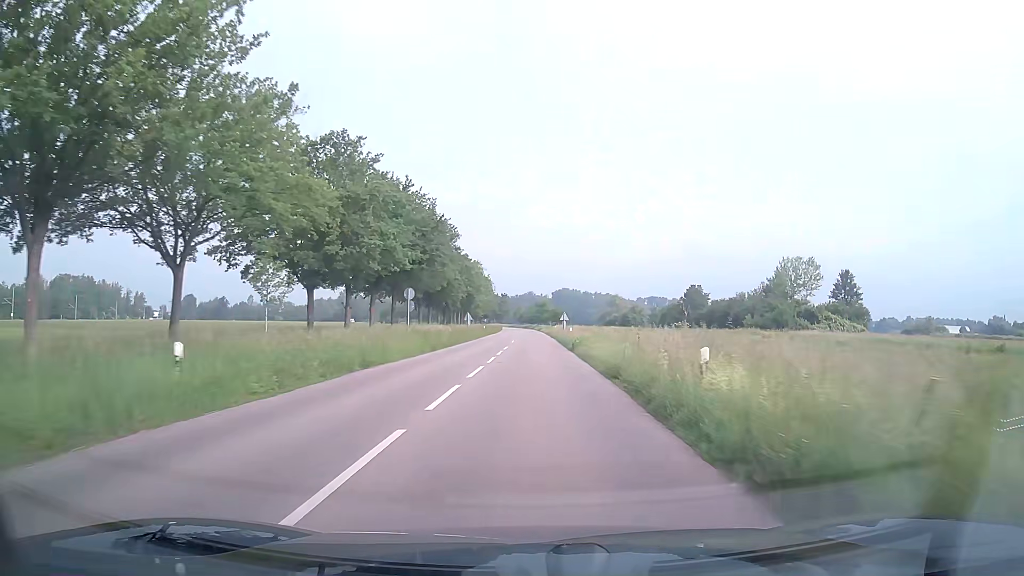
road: secondary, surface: asphalt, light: Day
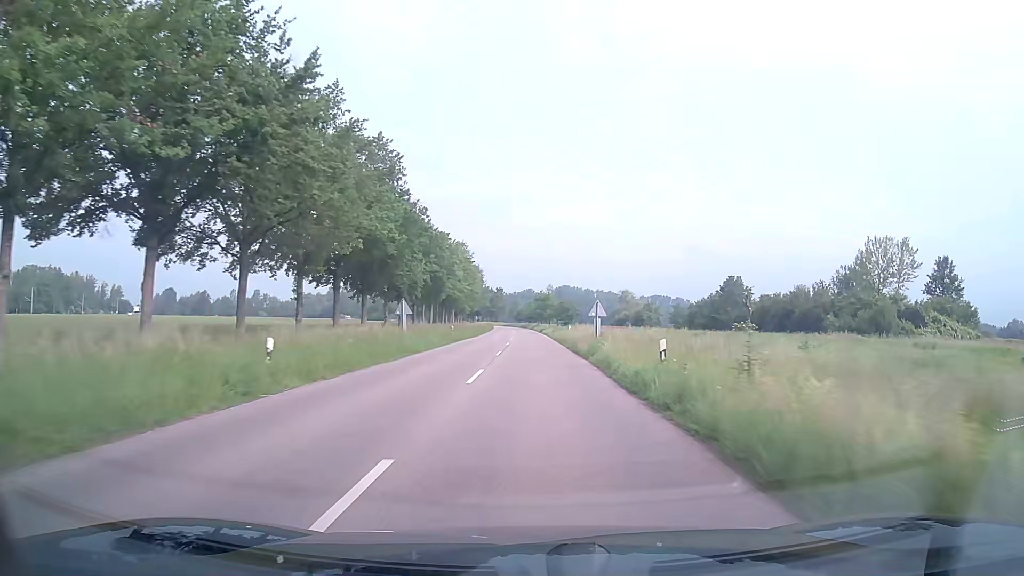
(+0.1, +32.1) m; 0°
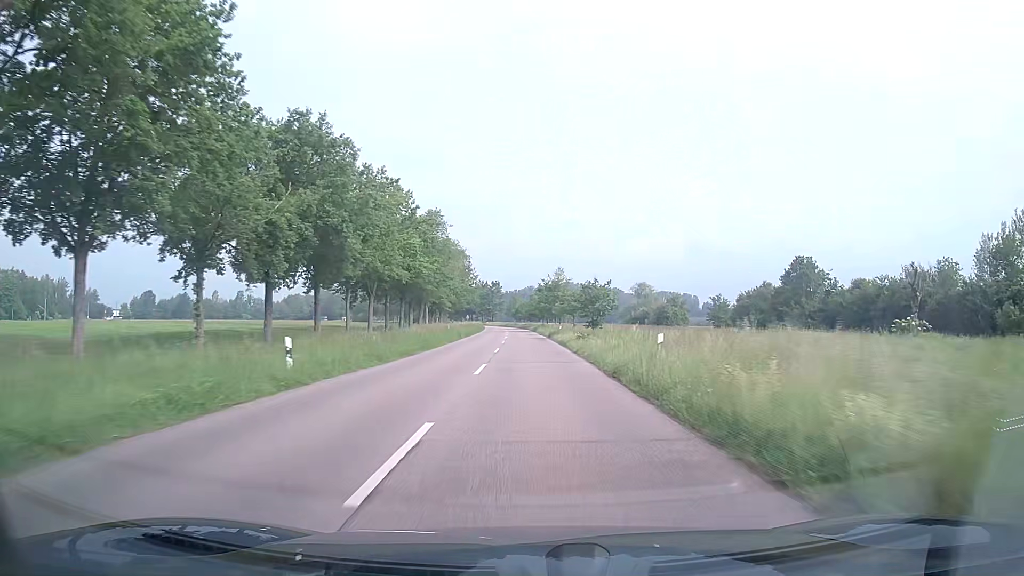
(-0.1, +34.0) m; 0°
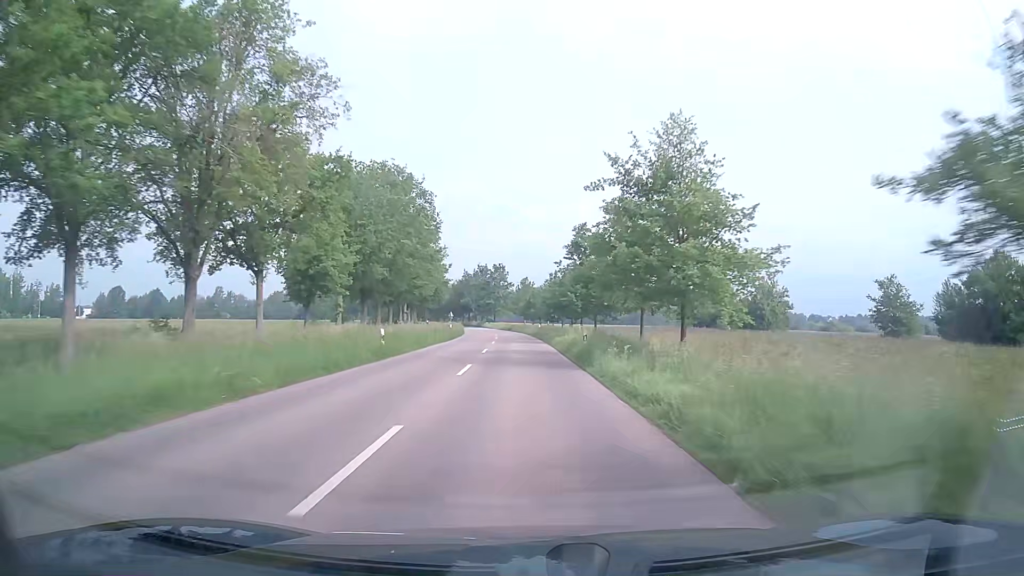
(-0.5, +60.5) m; -1°
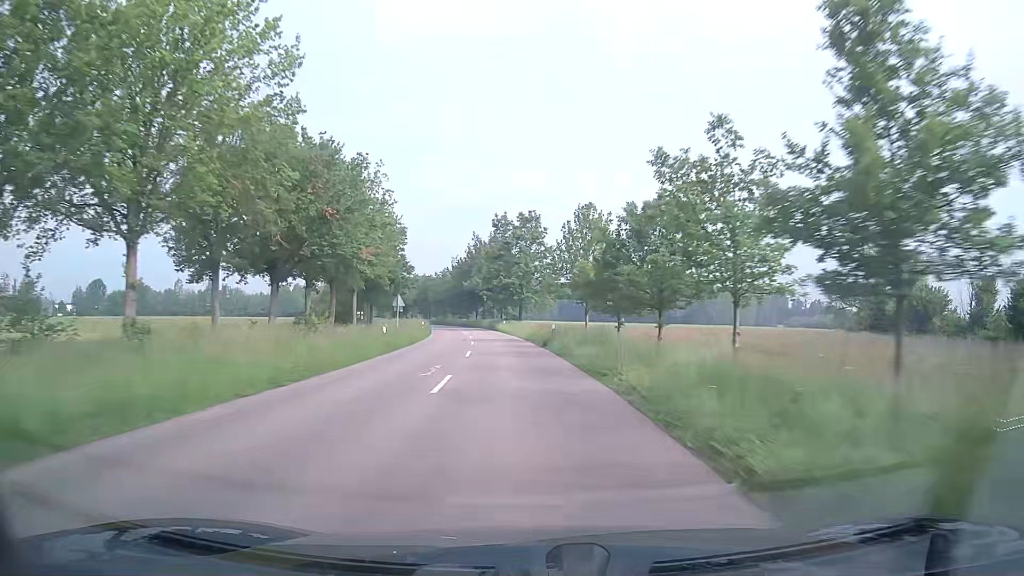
(-1.7, +64.7) m; -3°
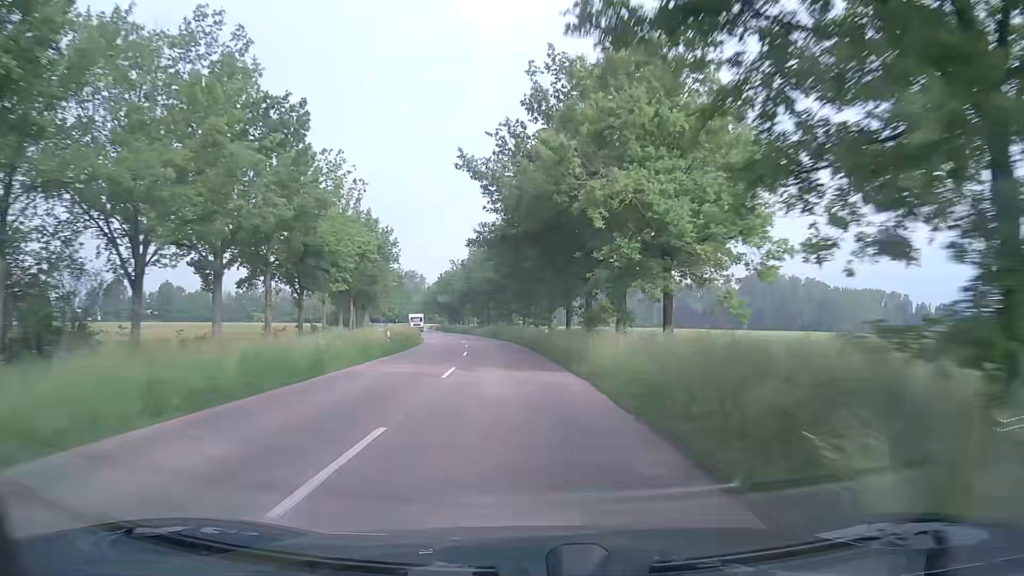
(-4.8, +68.1) m; -8°
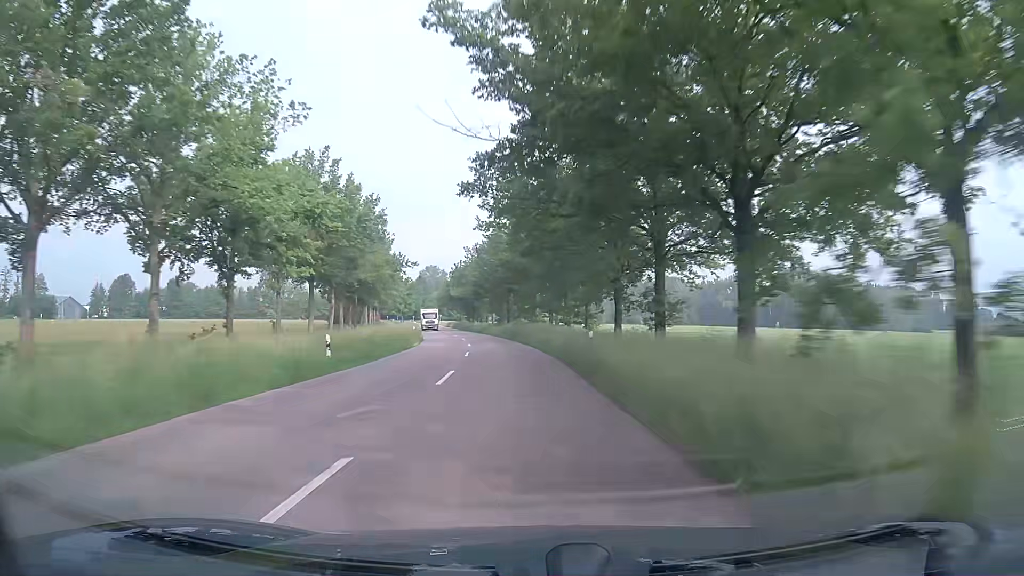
(-0.3, +14.0) m; -2°
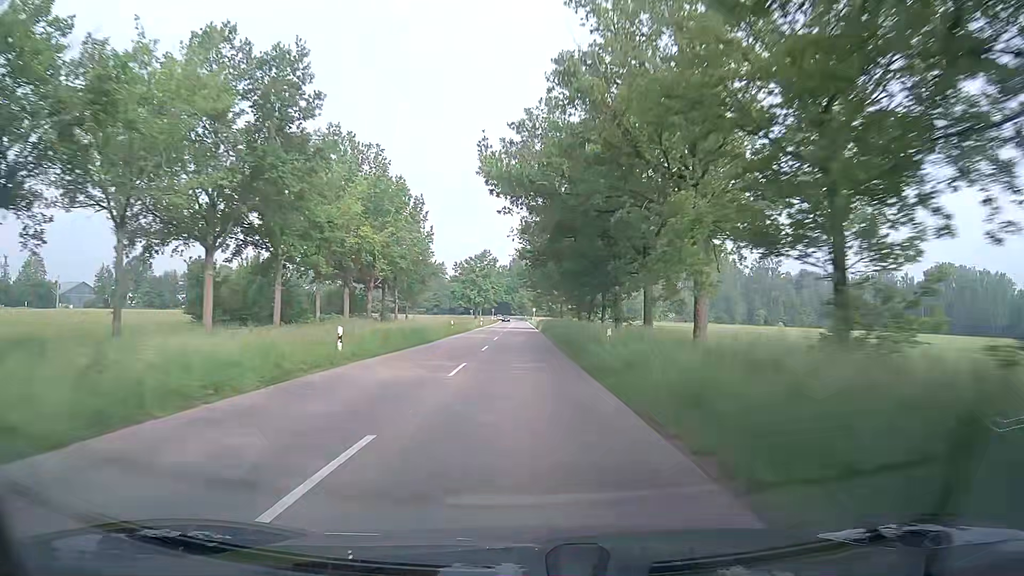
(-6.7, +70.8) m; -10°
(0, +10) (0, +20) (0, +30) (0, +40) (0, +50) (0, +60) (-1, +70) (-1, +80) (-1, +90) (-1, +100) m
